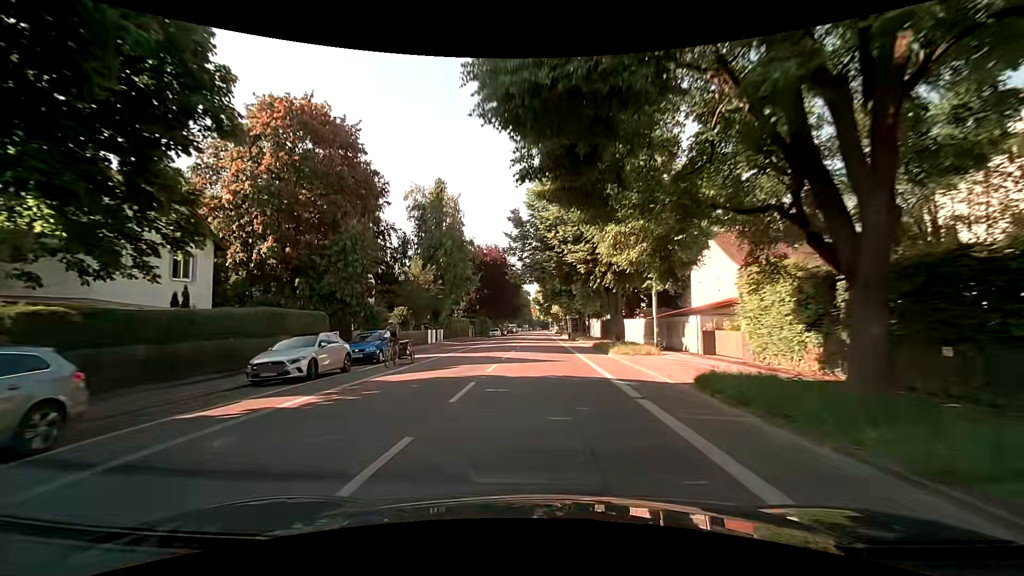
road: secondary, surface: asphalt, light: Day
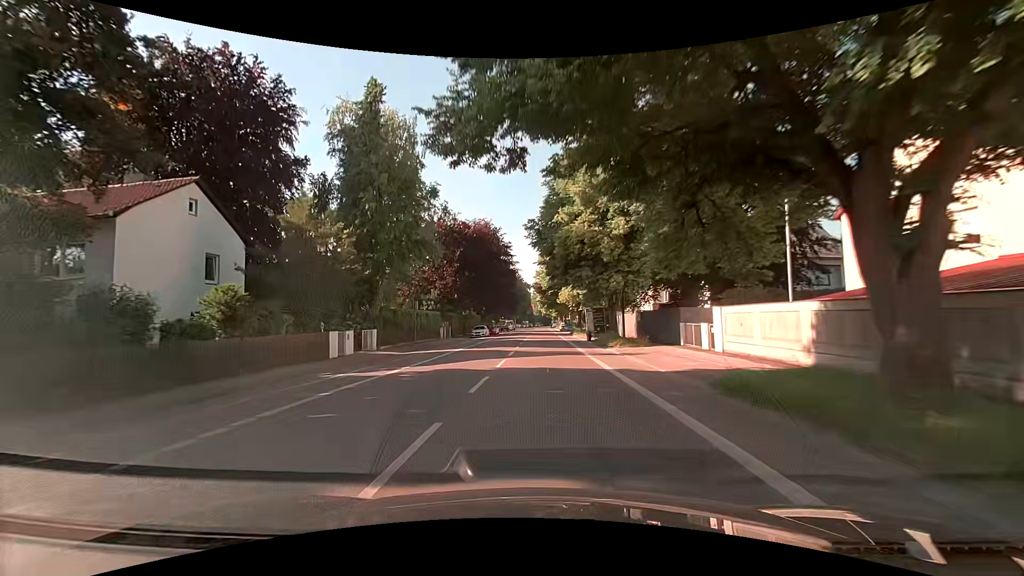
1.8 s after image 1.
(-0.1, +22.9) m; 0°
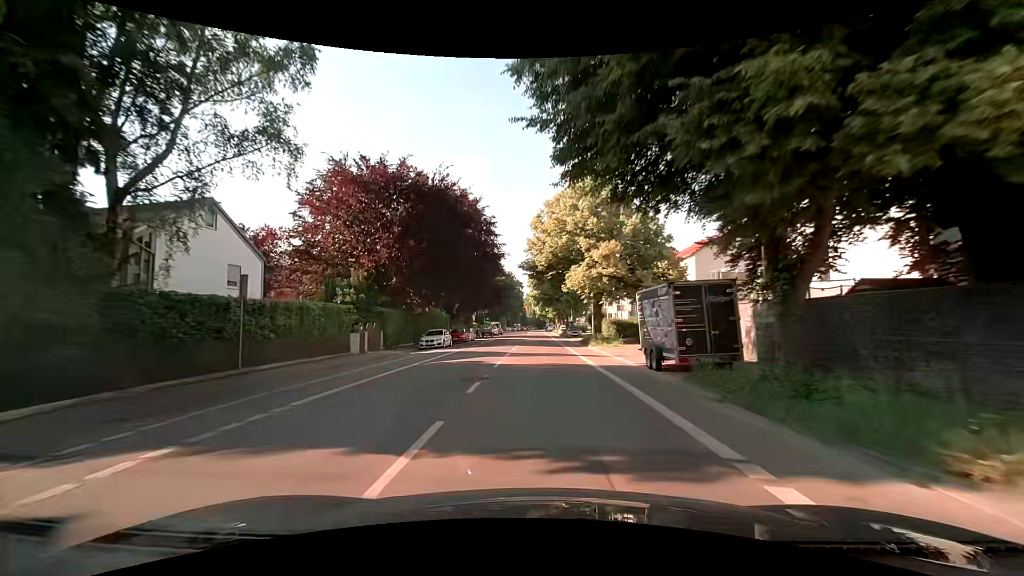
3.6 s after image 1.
(-0.1, +23.6) m; 0°
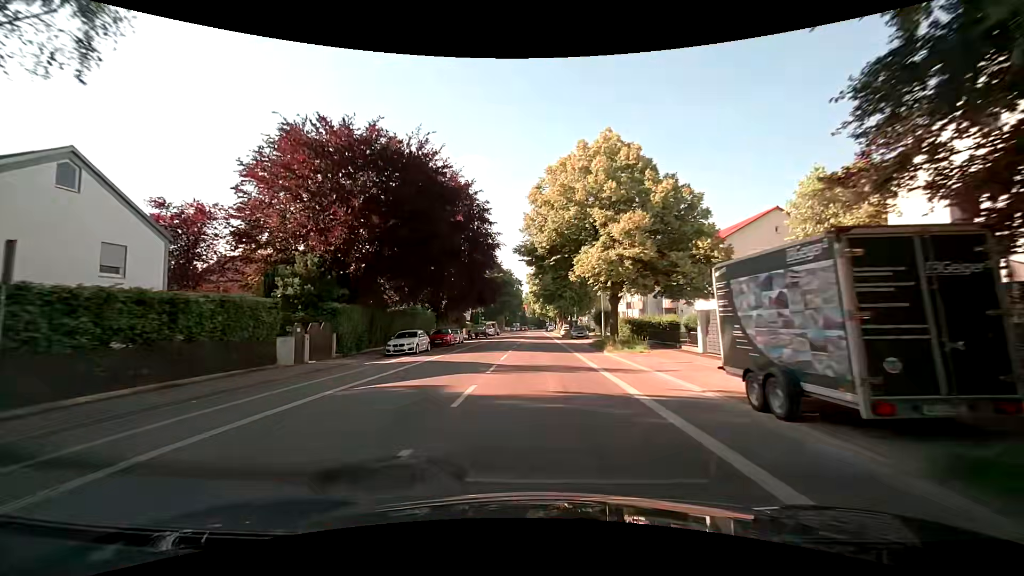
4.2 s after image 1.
(+0.1, +8.0) m; 0°
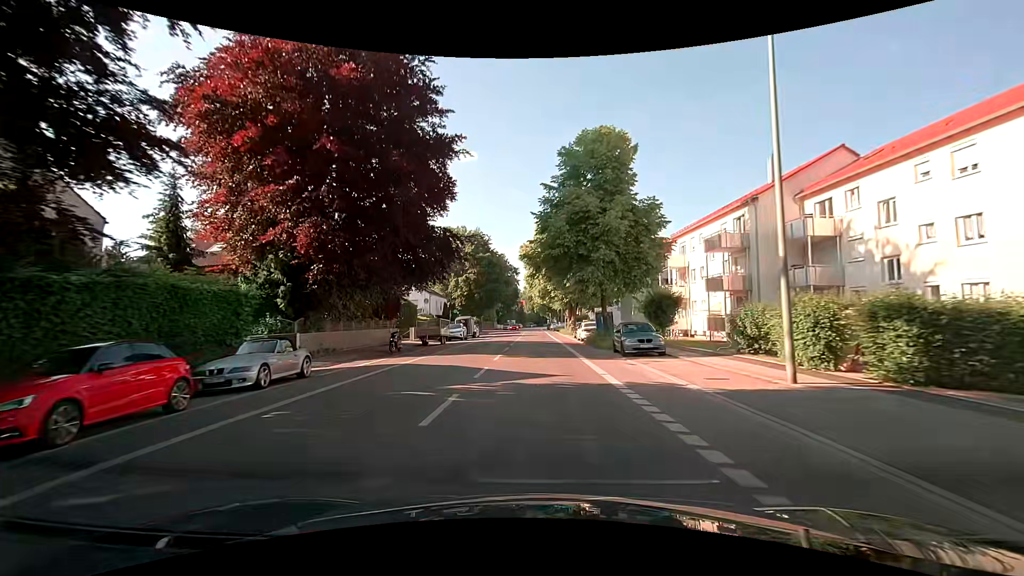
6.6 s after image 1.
(+0.3, +31.3) m; +2°
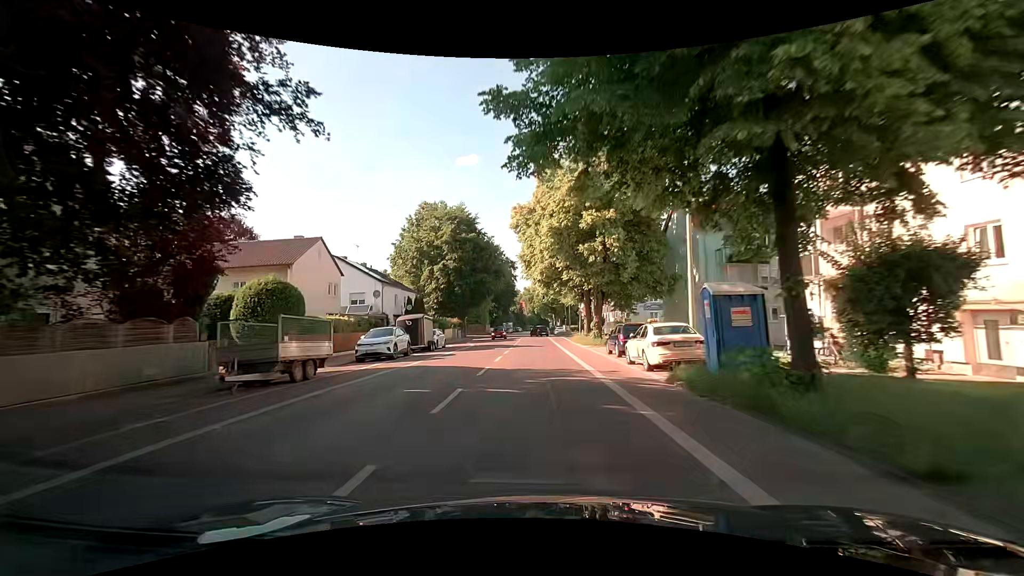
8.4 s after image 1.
(-0.4, +22.7) m; -1°
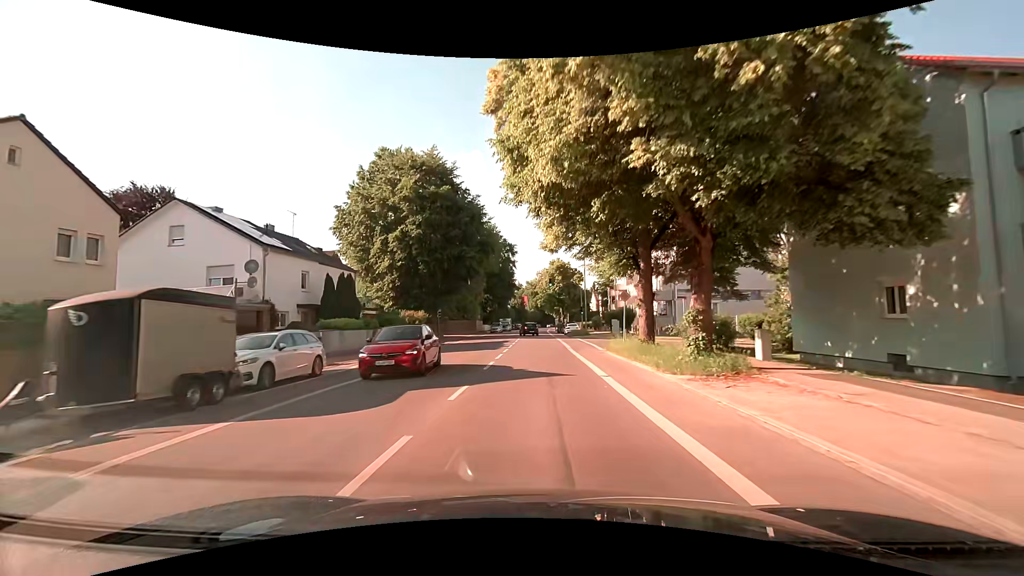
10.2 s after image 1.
(-0.2, +22.4) m; -1°
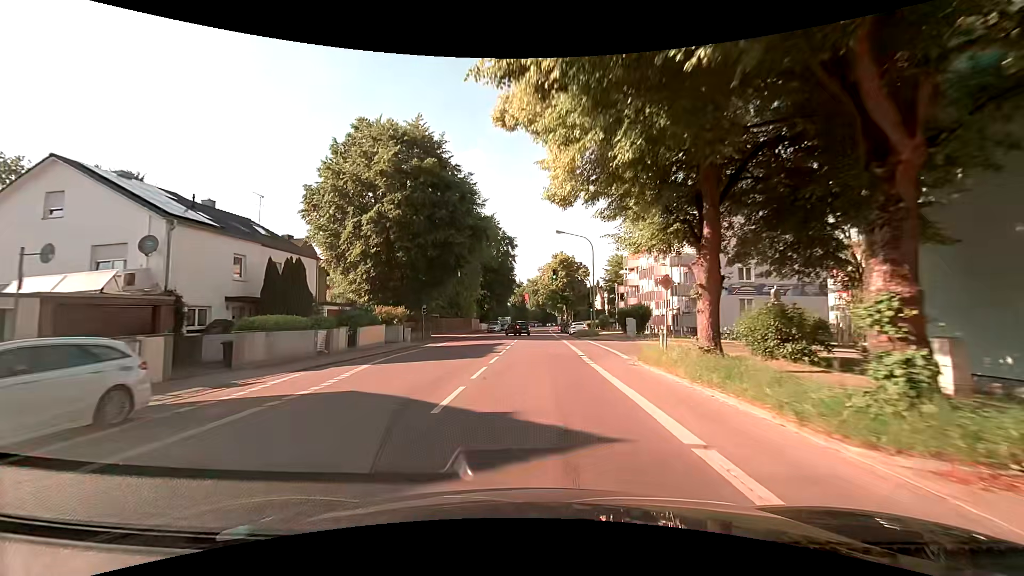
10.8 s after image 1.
(0.0, +7.6) m; -1°
(0, +10) (0, +20) (0, +30) (0, +40) (0, +50) (+1, +60) (+1, +70) (+1, +80) (+2, +90) (+2, +100) m
